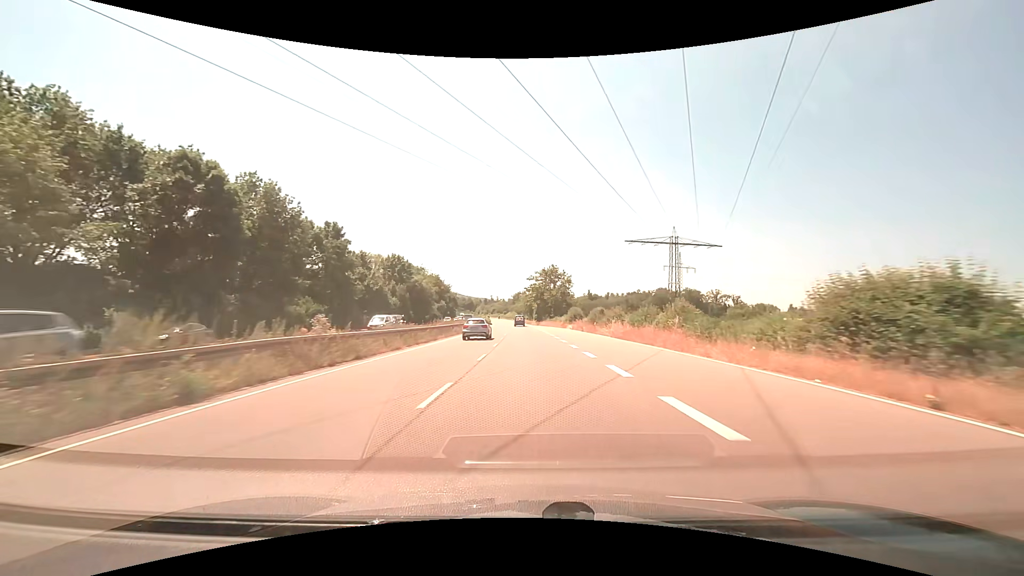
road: trunk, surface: asphalt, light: Day
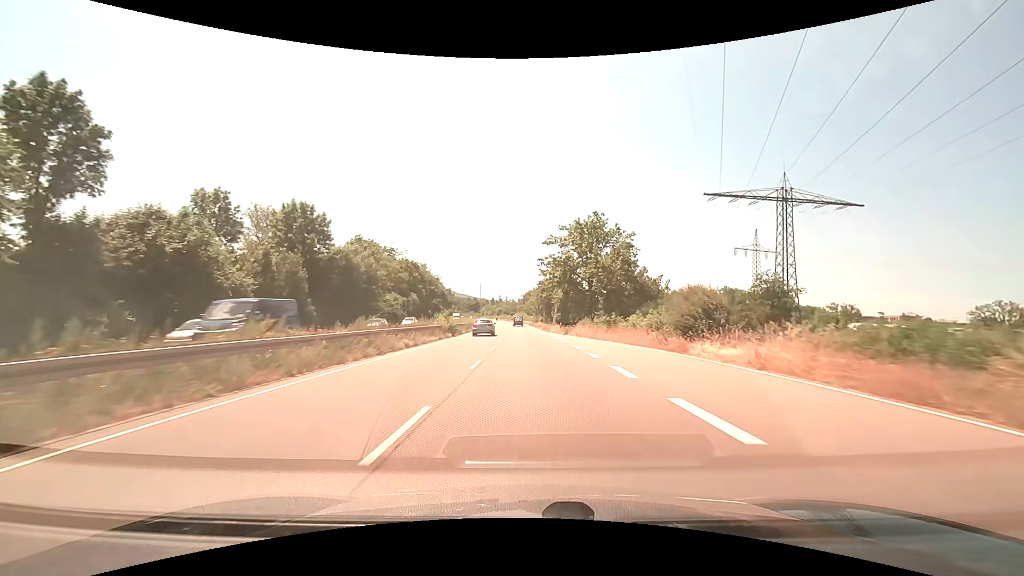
(-0.5, +48.2) m; -1°
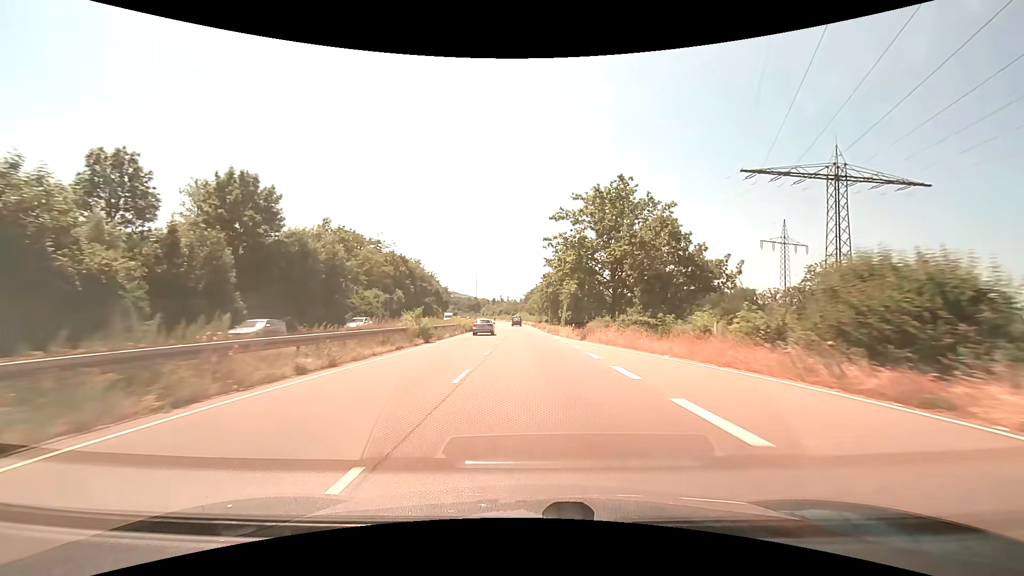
(0.0, +12.1) m; 0°
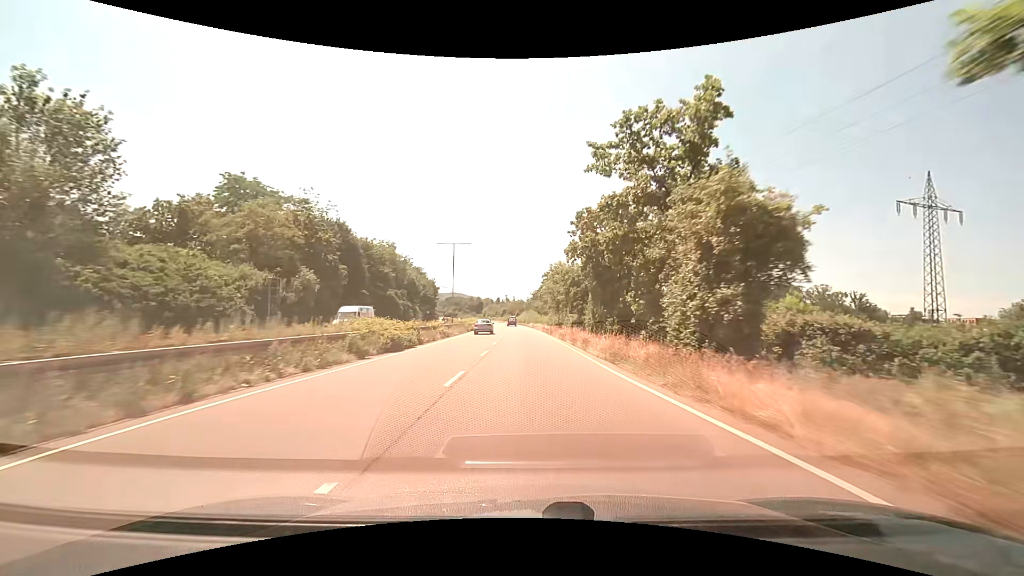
(-0.2, +36.7) m; -1°
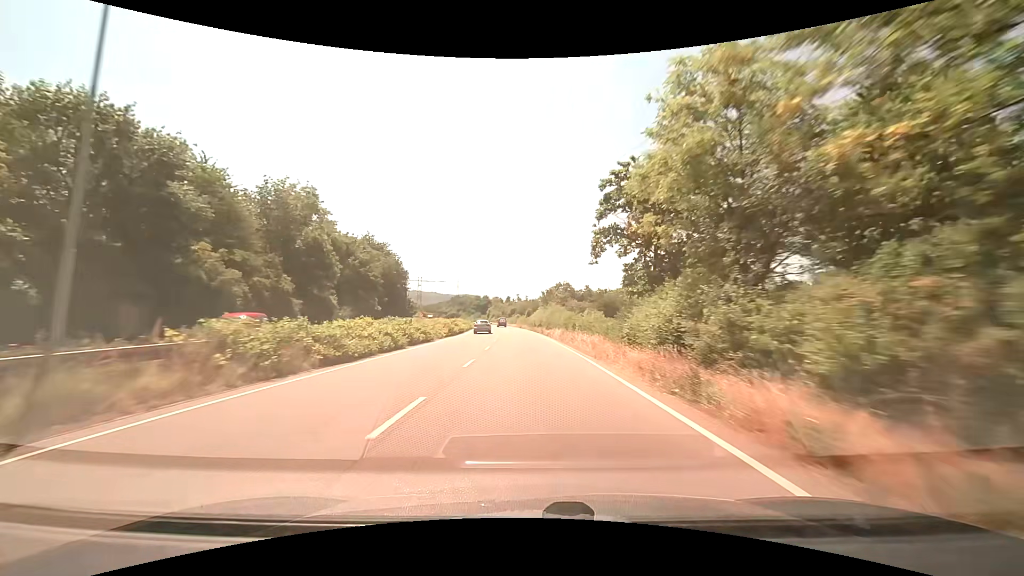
(-0.6, +49.7) m; -1°
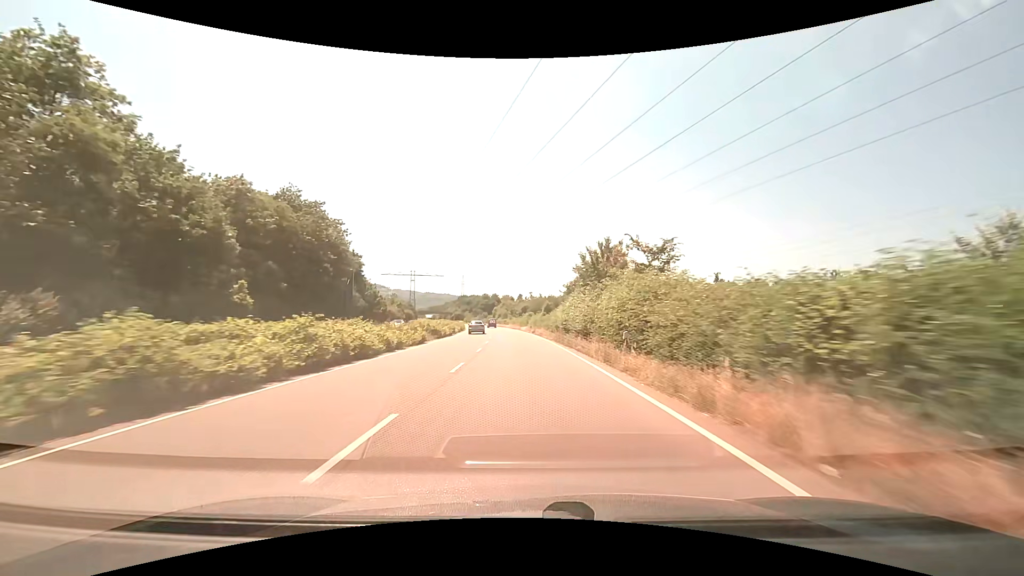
(-0.6, +37.6) m; -2°
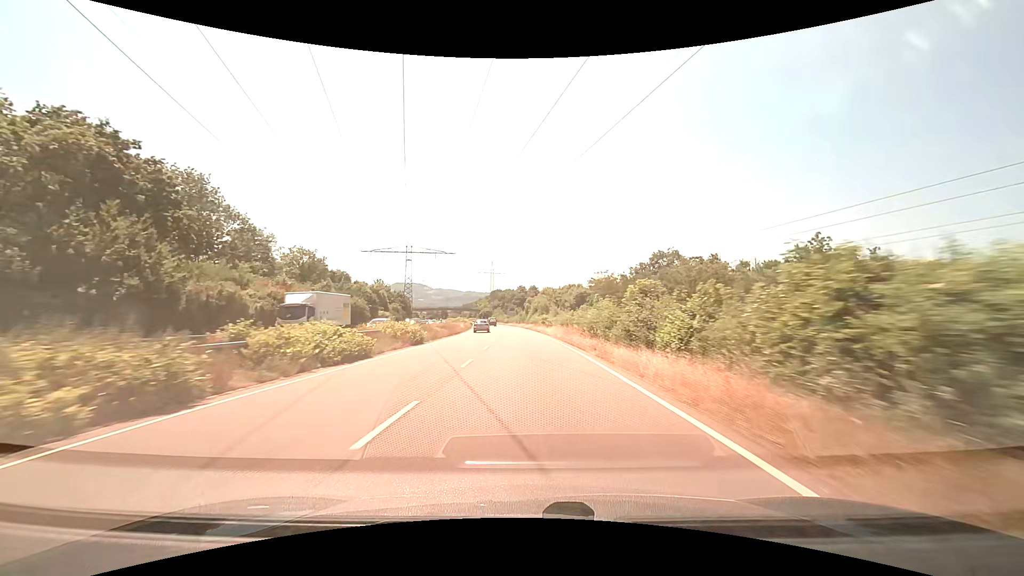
(-2.5, +62.1) m; -5°
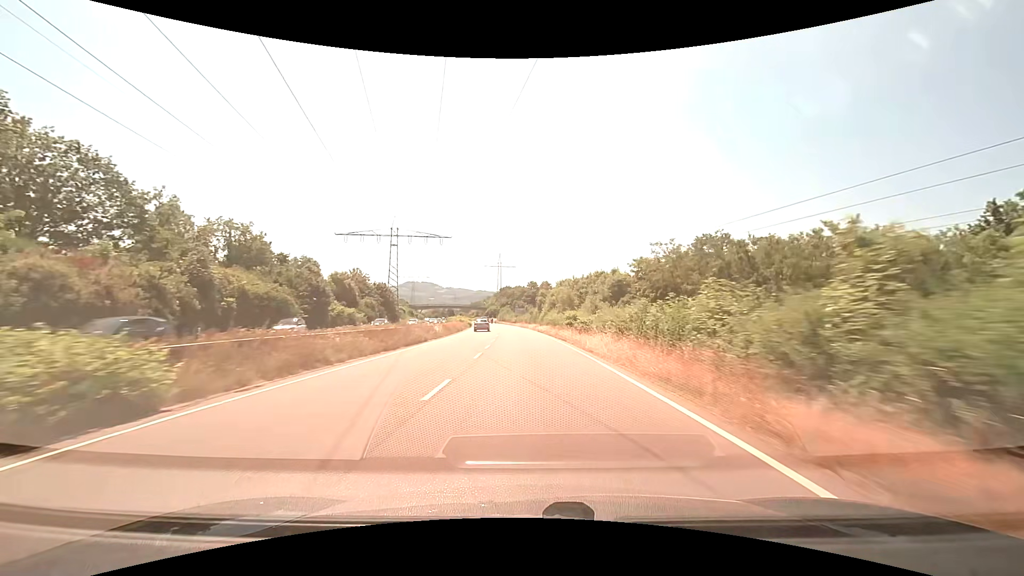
(-0.3, +24.0) m; -1°
(0, +10) (0, +20) (0, +30) (-1, +40) (-1, +50) (-2, +60) (-2, +70) (-3, +80) (-4, +90) (-5, +100) m
